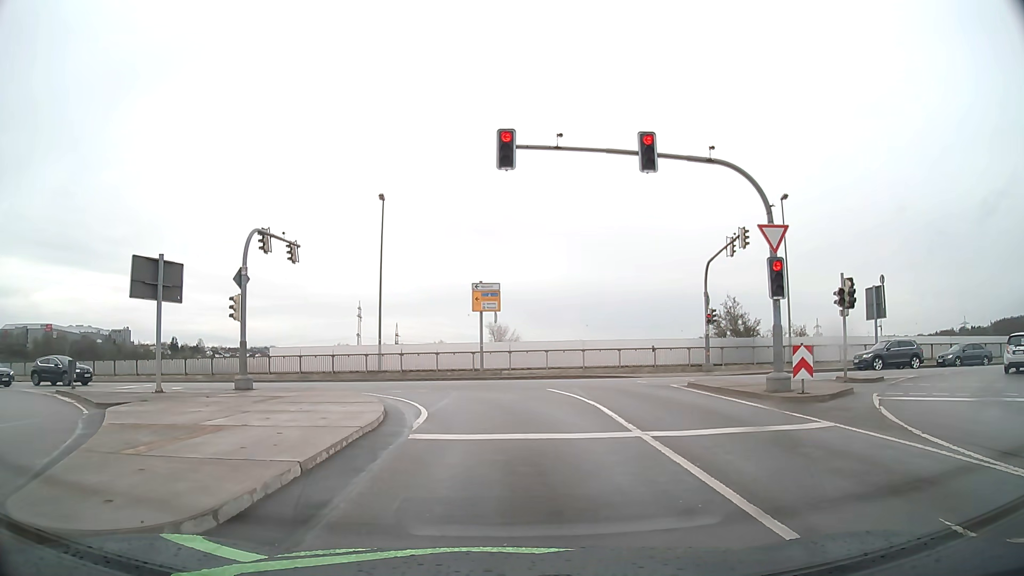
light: Day
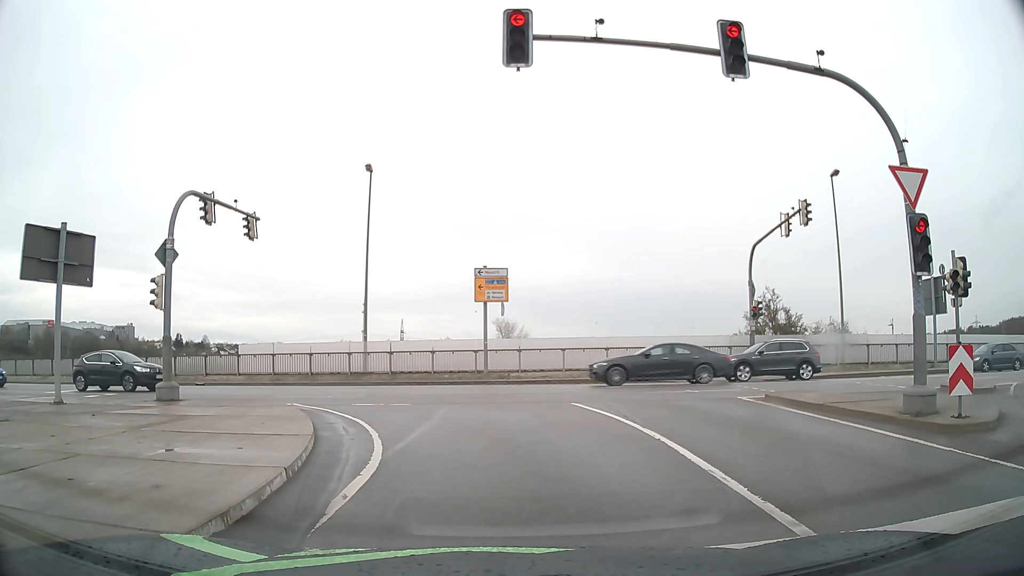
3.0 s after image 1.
(0.0, +5.6) m; 0°
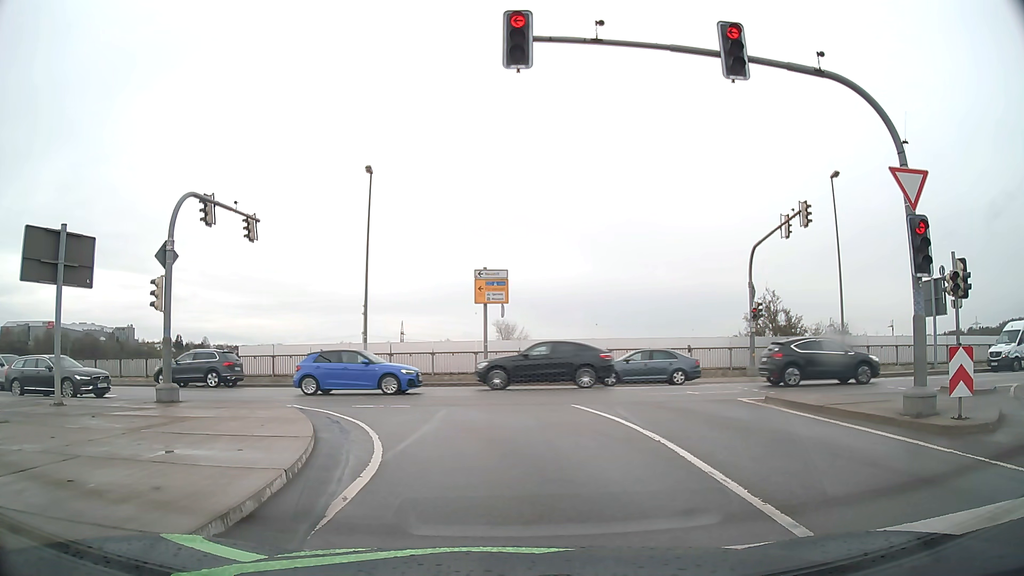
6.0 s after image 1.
(0.0, +0.1) m; 0°
(0, +10) (-4, +19) (-11, +26) (-21, +28) (-31, +29) (-41, +30) (-51, +31) (-61, +33) (-71, +35) (-81, +36) m
